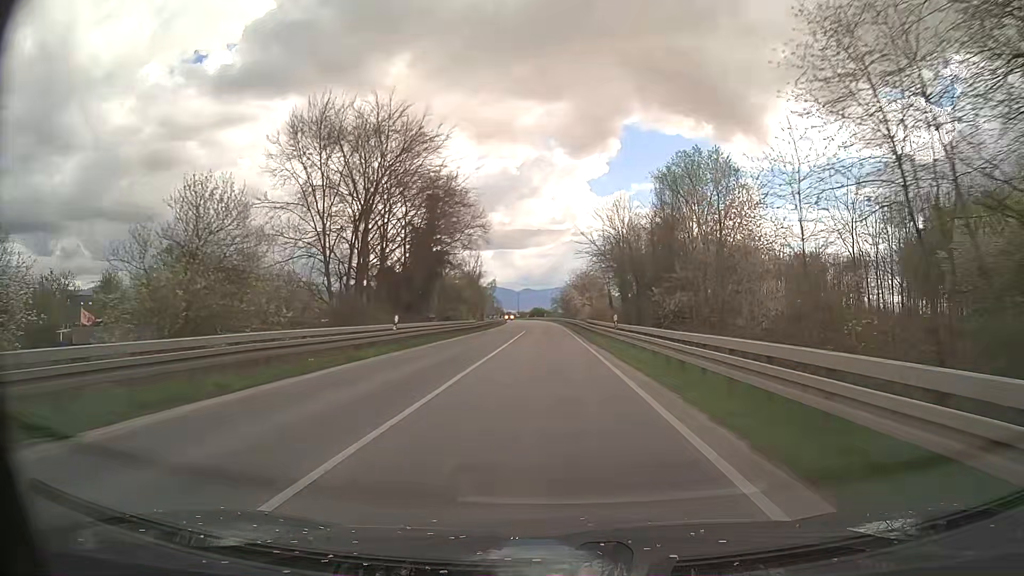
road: primary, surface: asphalt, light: Day
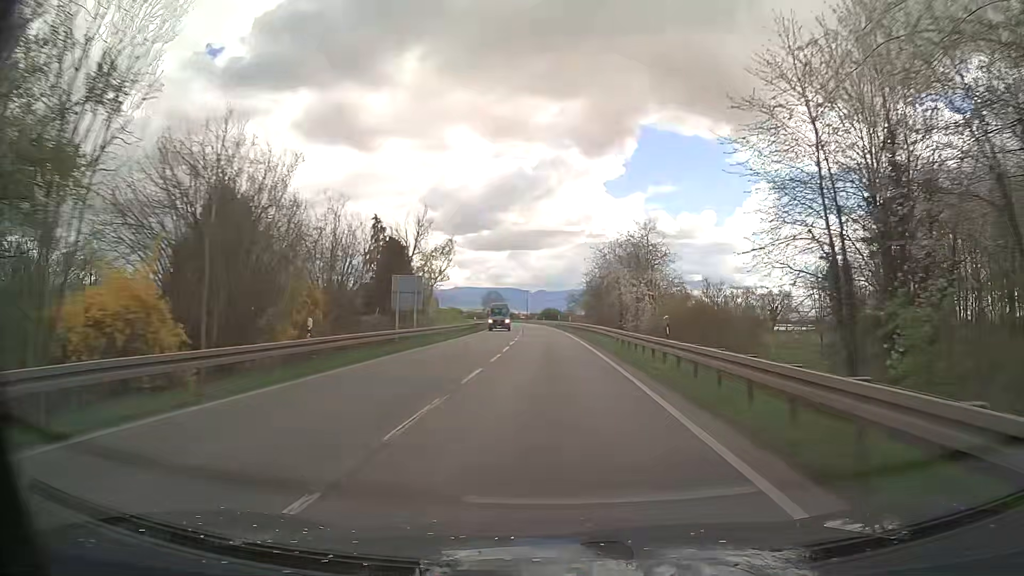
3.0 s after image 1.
(-0.8, +61.8) m; -1°
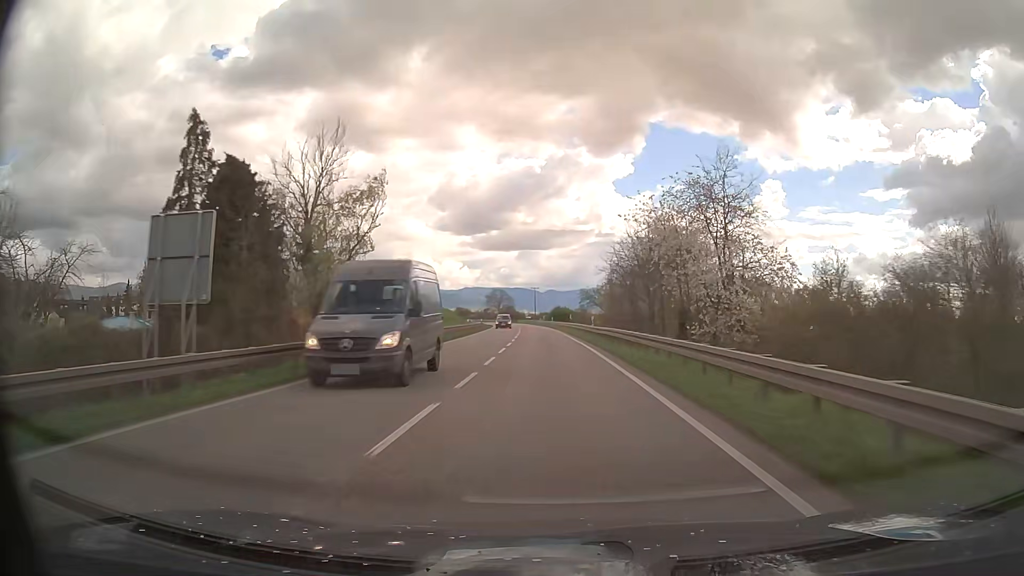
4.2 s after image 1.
(-0.2, +24.7) m; -1°
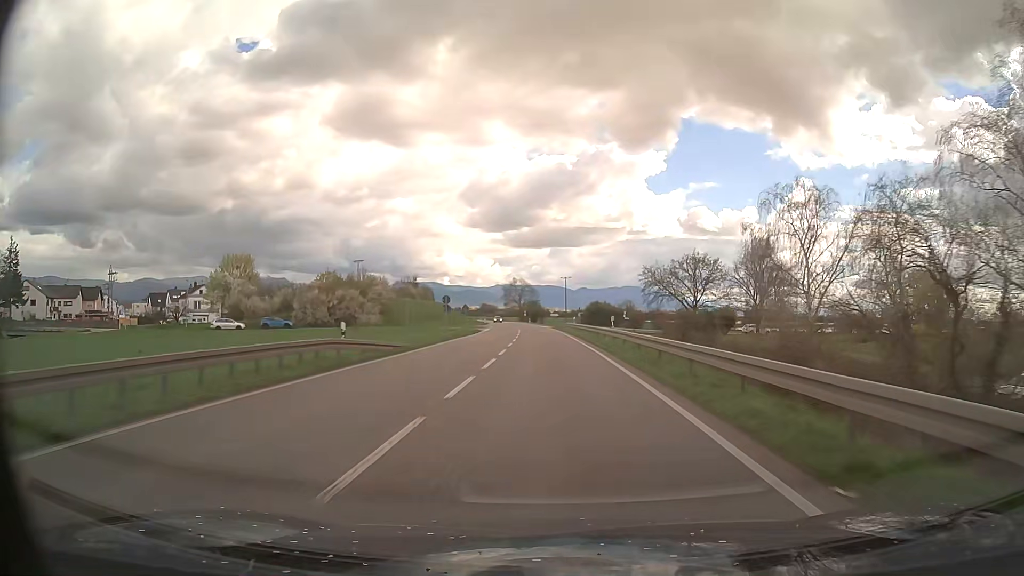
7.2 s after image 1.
(-1.4, +61.7) m; -3°
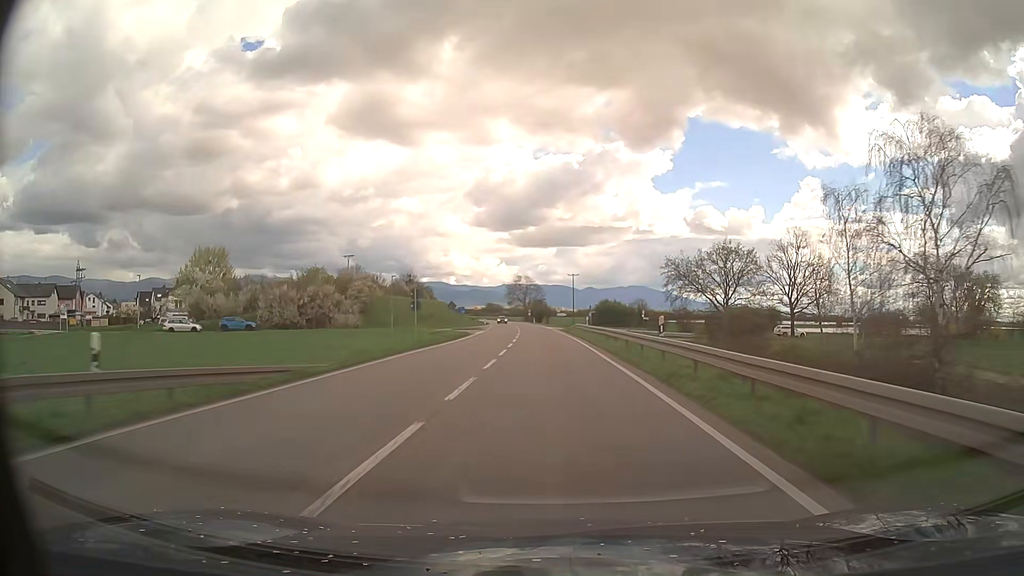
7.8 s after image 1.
(-0.1, +12.4) m; -1°
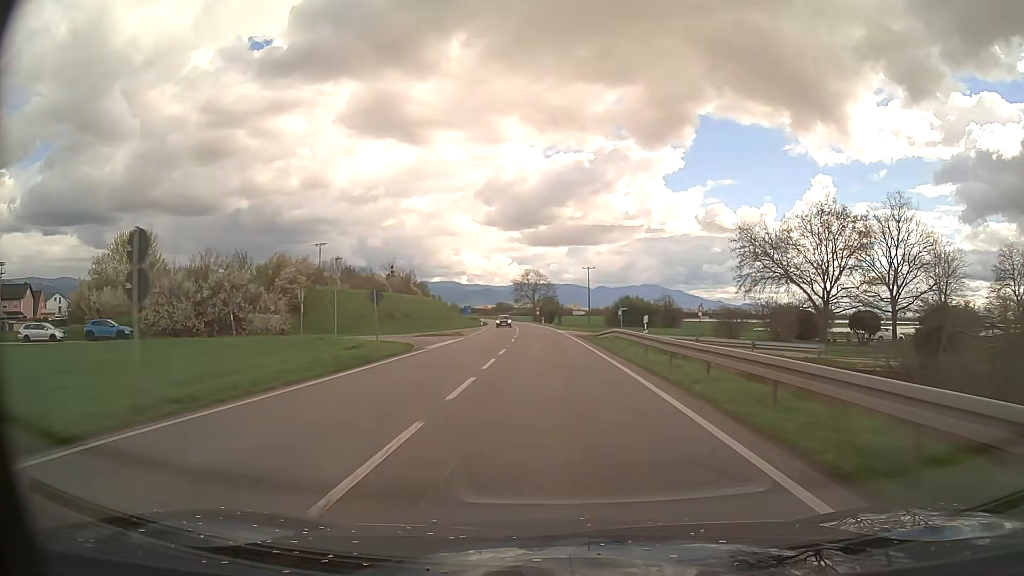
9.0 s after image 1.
(-0.3, +24.8) m; -1°
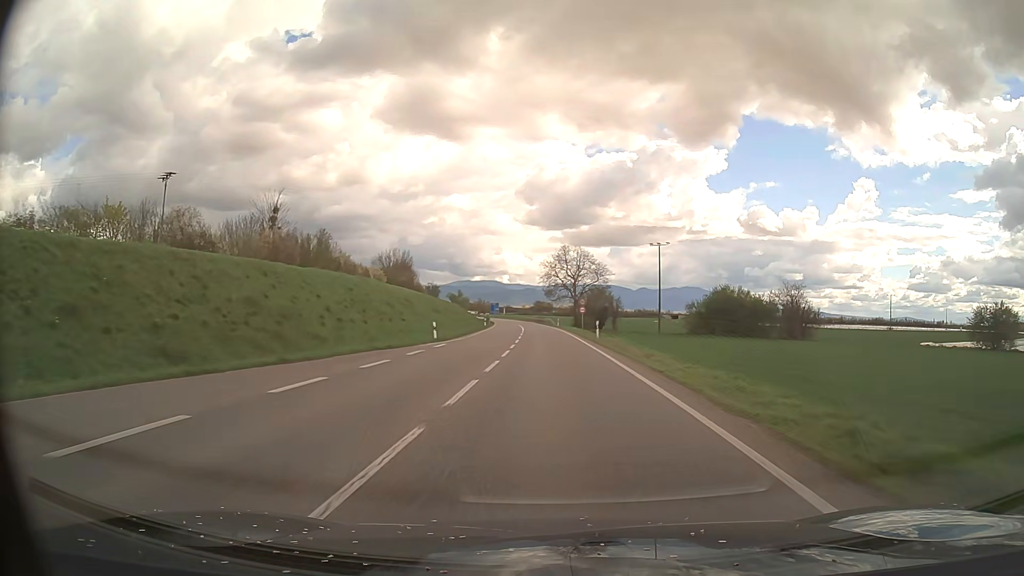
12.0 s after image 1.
(-1.6, +61.9) m; -3°
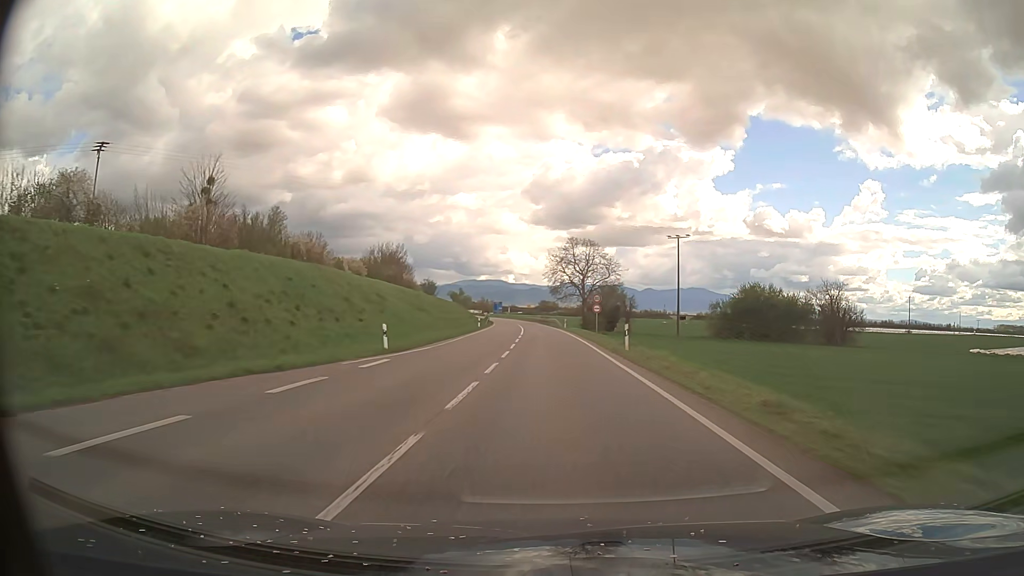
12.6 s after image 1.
(-0.1, +12.4) m; 0°
(0, +10) (0, +20) (0, +30) (-1, +40) (-1, +50) (-1, +60) (-2, +70) (-2, +80) (-3, +90) (-4, +100) m
